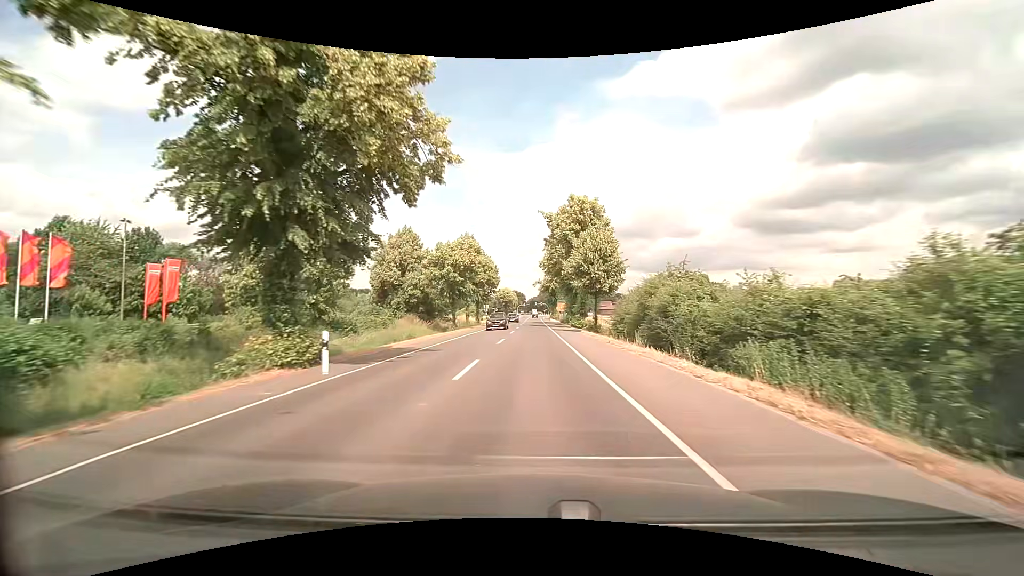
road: secondary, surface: asphalt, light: Day
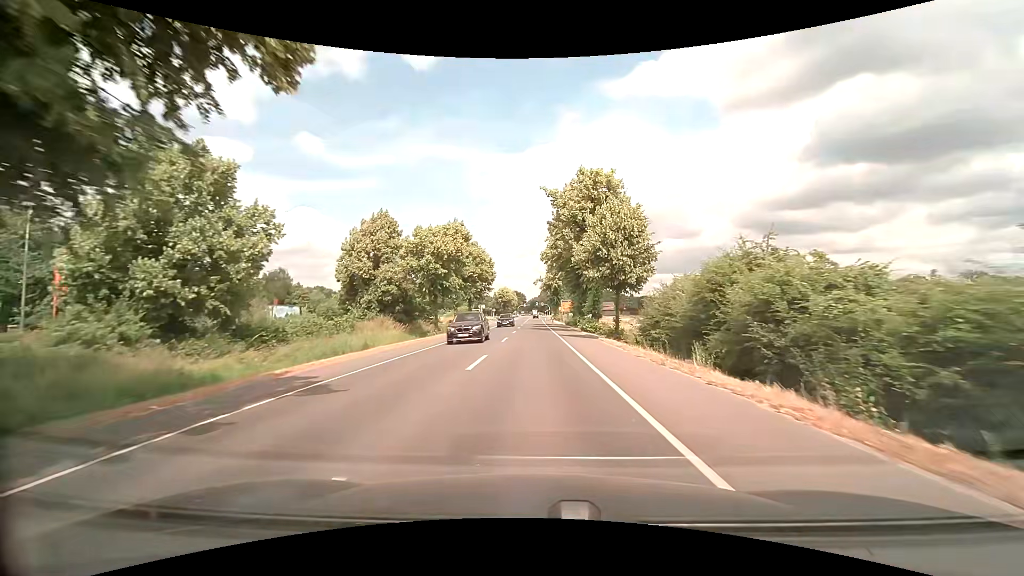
(0.0, +10.1) m; 0°
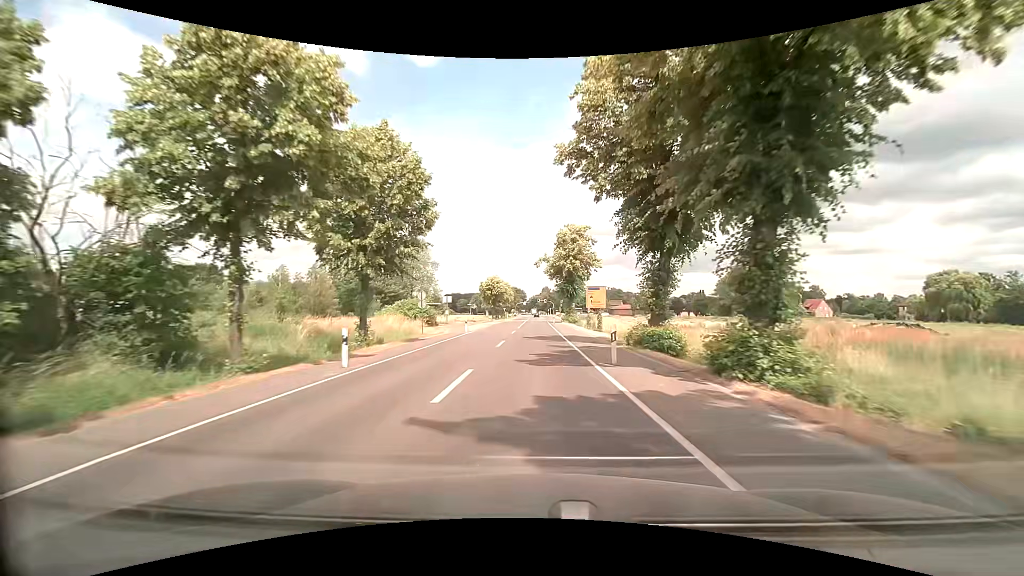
(-0.4, +41.2) m; -1°
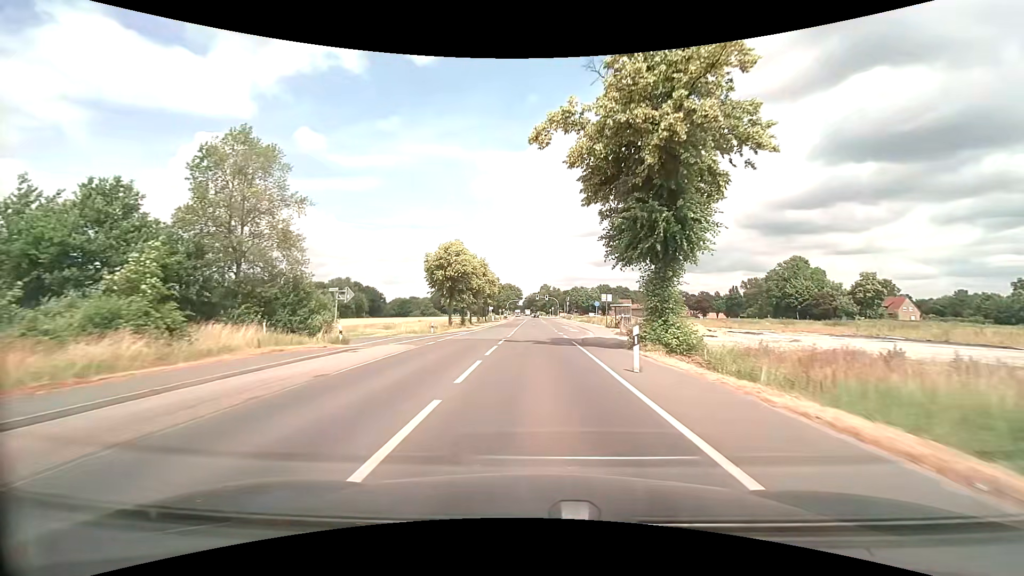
(+0.1, +52.7) m; 0°
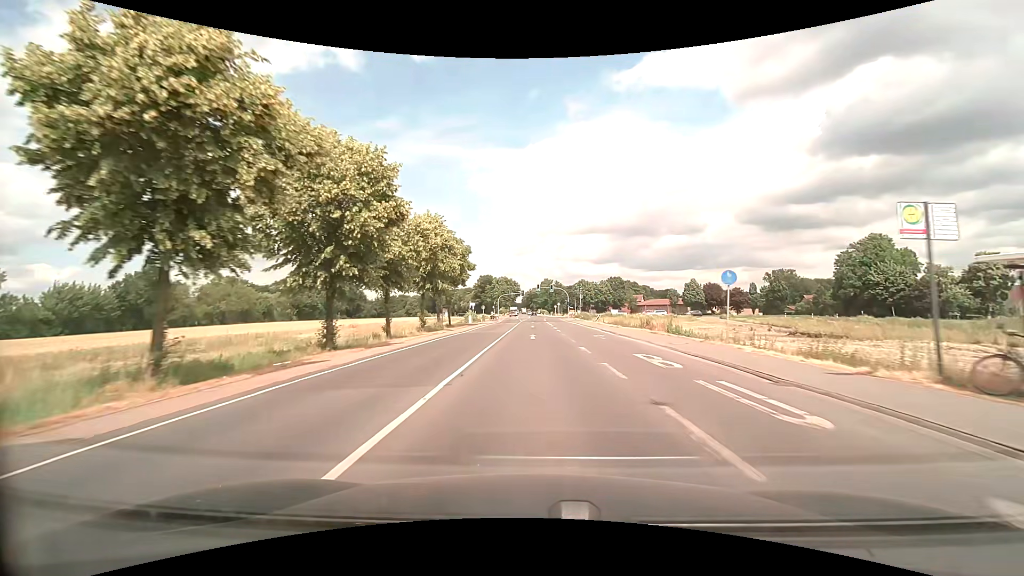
(+0.2, +42.7) m; 0°
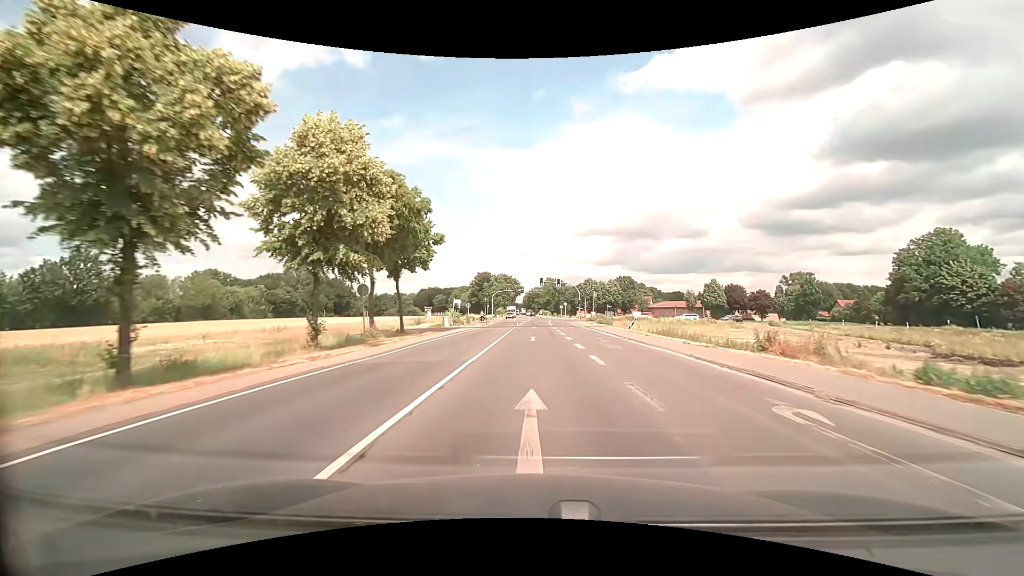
(0.0, +21.5) m; 0°
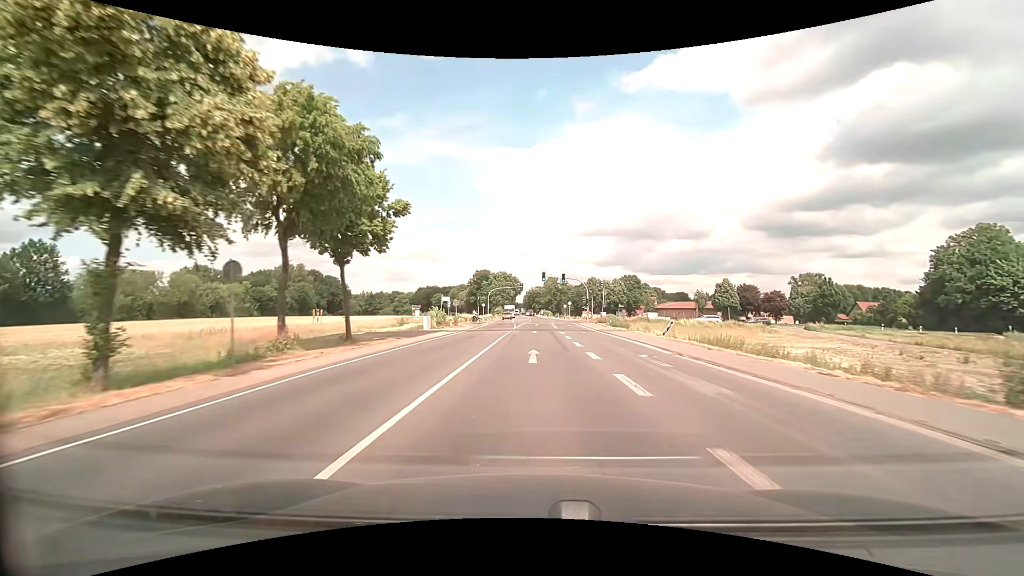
(0.0, +10.7) m; 0°
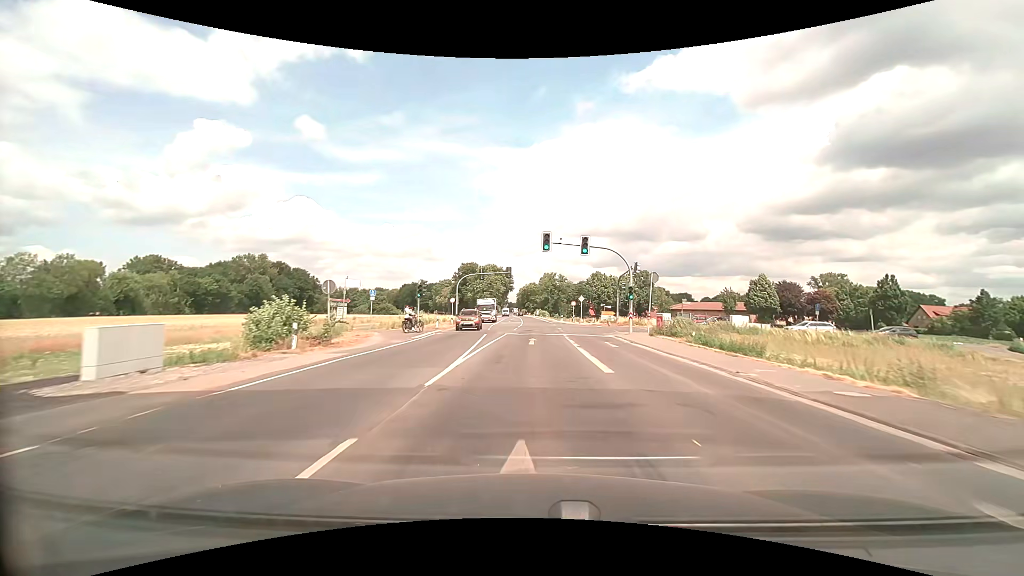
(+0.3, +32.2) m; +1°
(0, +10) (0, +20) (0, +30) (0, +40) (0, +50) (0, +60) (0, +70) (0, +80) (-1, +90) (-1, +100) m
